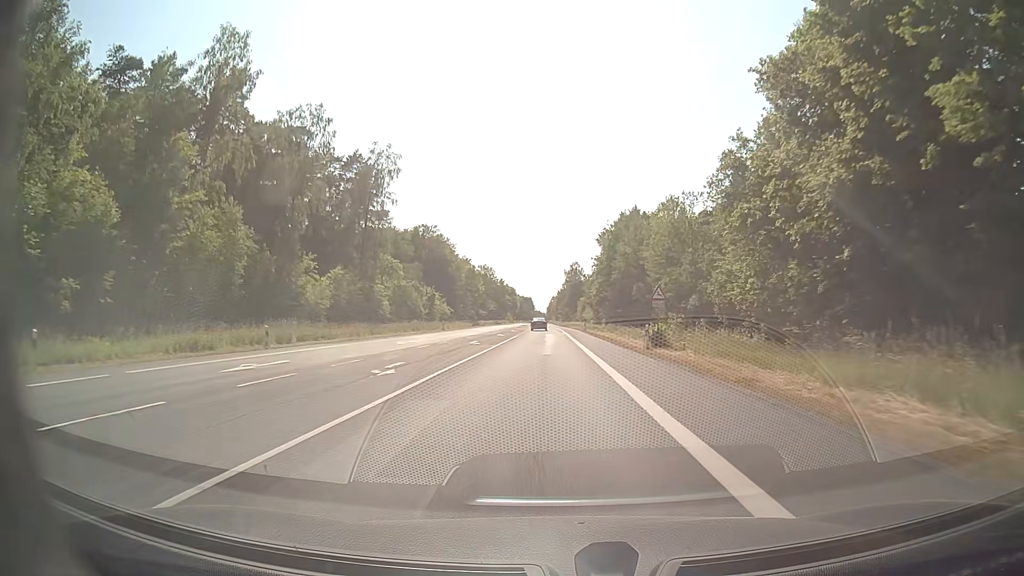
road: secondary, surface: asphalt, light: Day
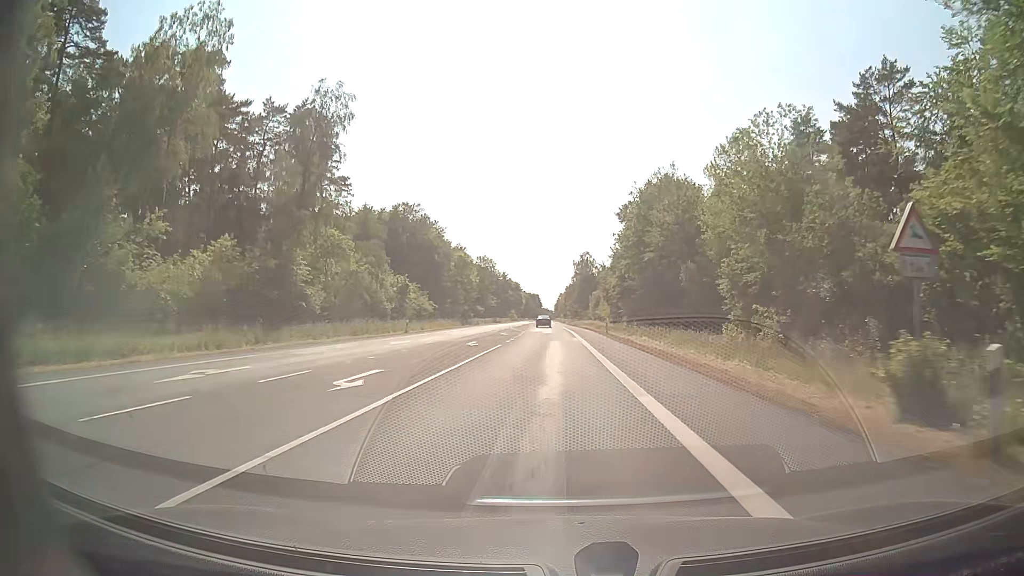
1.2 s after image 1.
(-0.1, +23.3) m; -1°
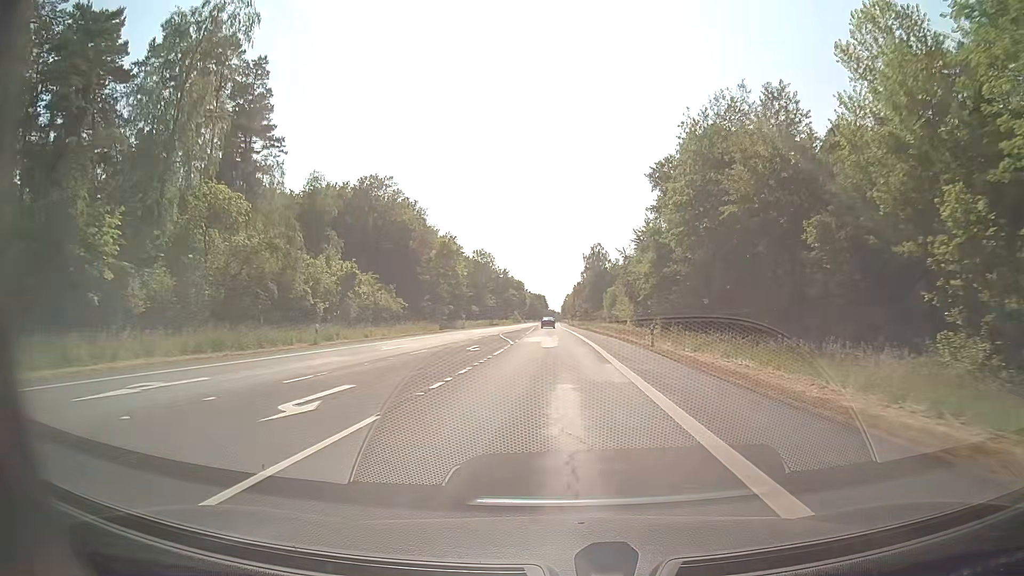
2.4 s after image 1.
(-0.1, +23.3) m; 0°
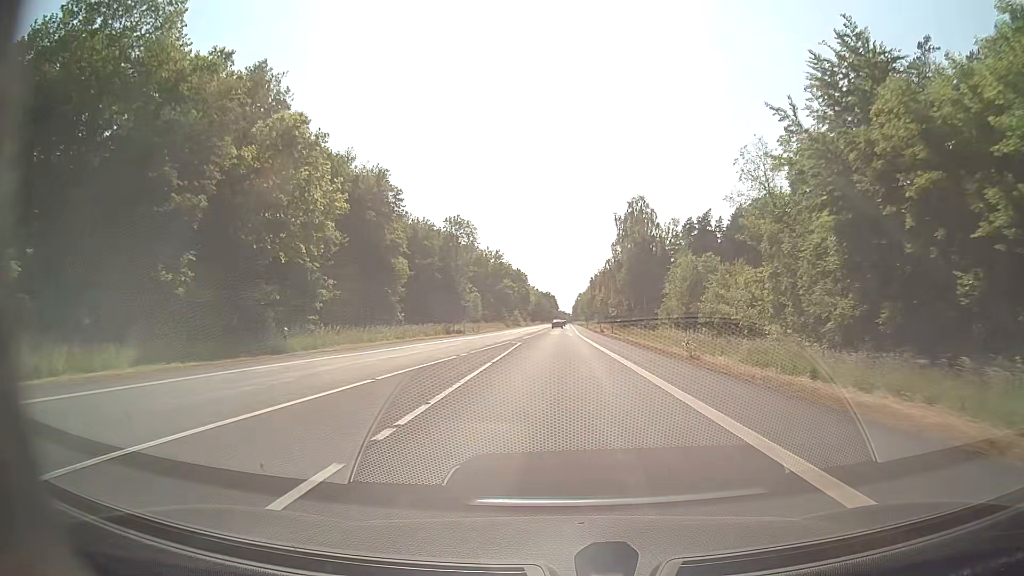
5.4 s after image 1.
(-0.7, +58.3) m; -1°
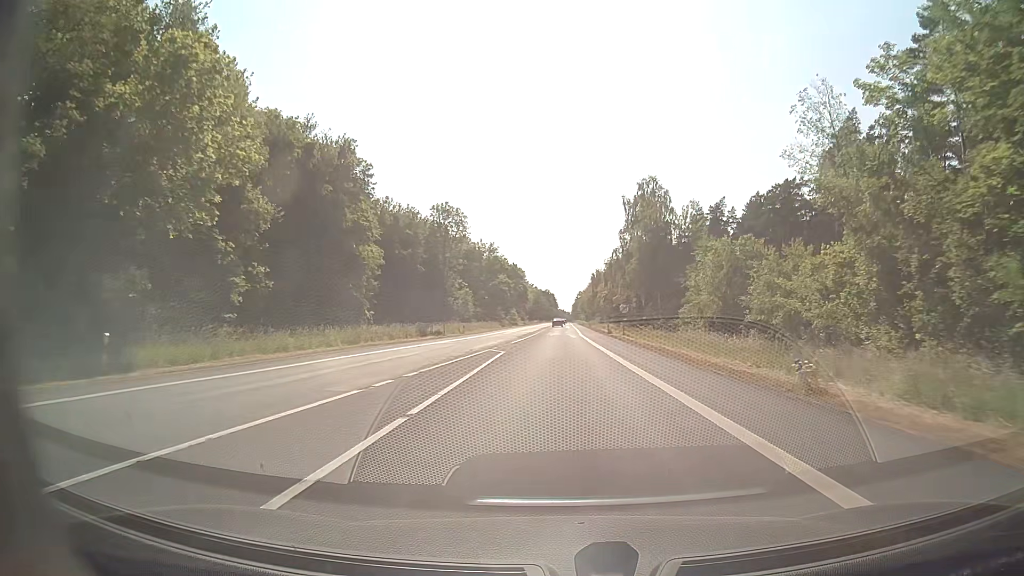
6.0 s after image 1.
(0.0, +11.7) m; 0°
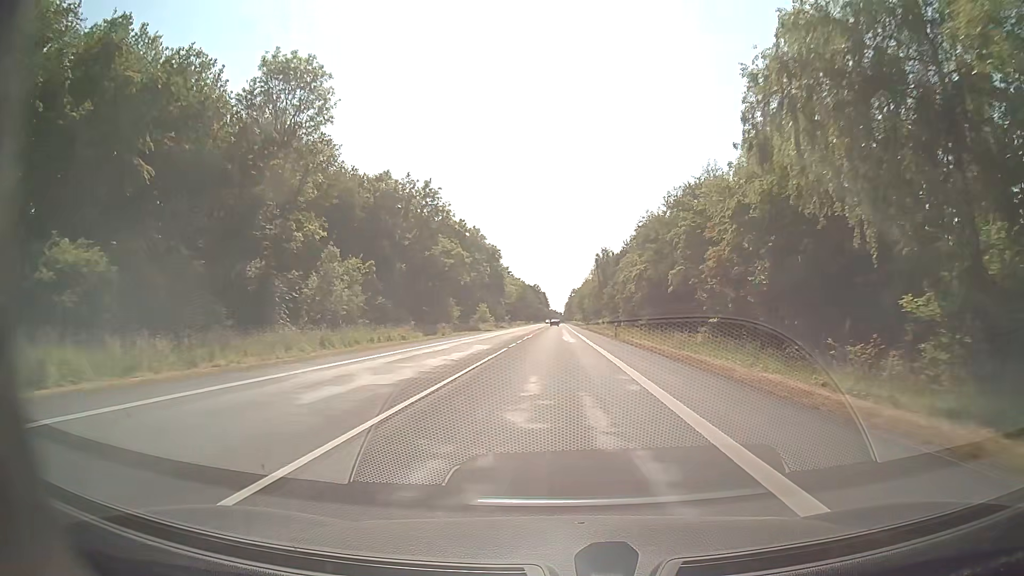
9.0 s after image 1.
(+0.5, +61.1) m; +1°
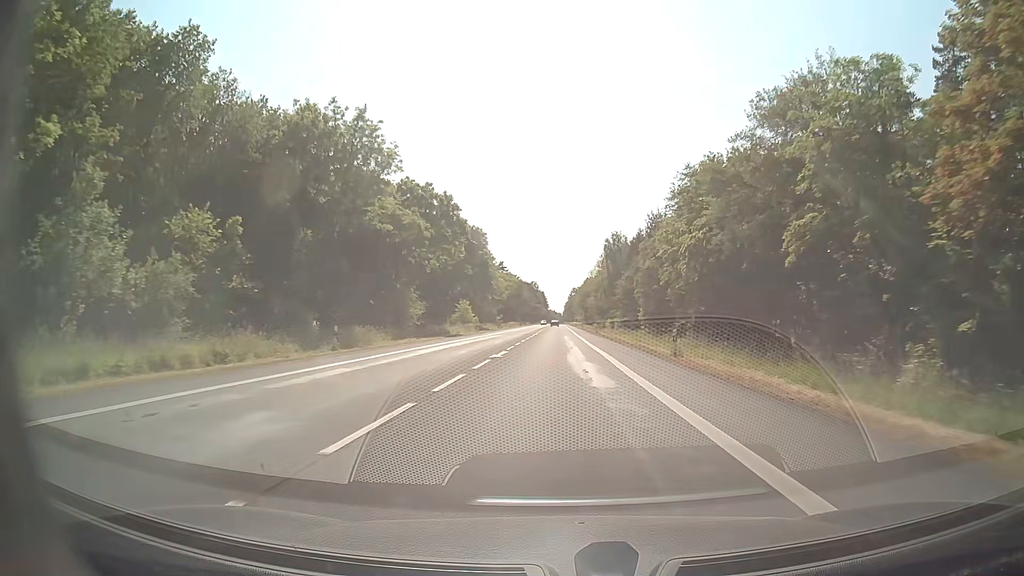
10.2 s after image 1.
(+0.1, +26.3) m; 0°
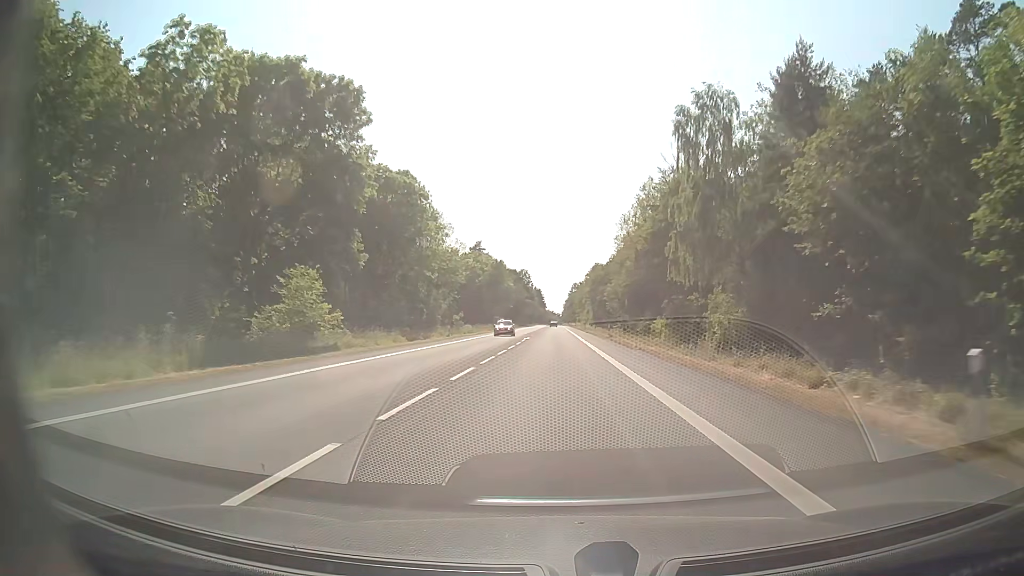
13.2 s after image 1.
(+0.1, +70.3) m; 0°
(0, +10) (0, +20) (0, +30) (0, +40) (0, +50) (0, +60) (0, +70) (0, +80) (0, +90) (0, +100) m
